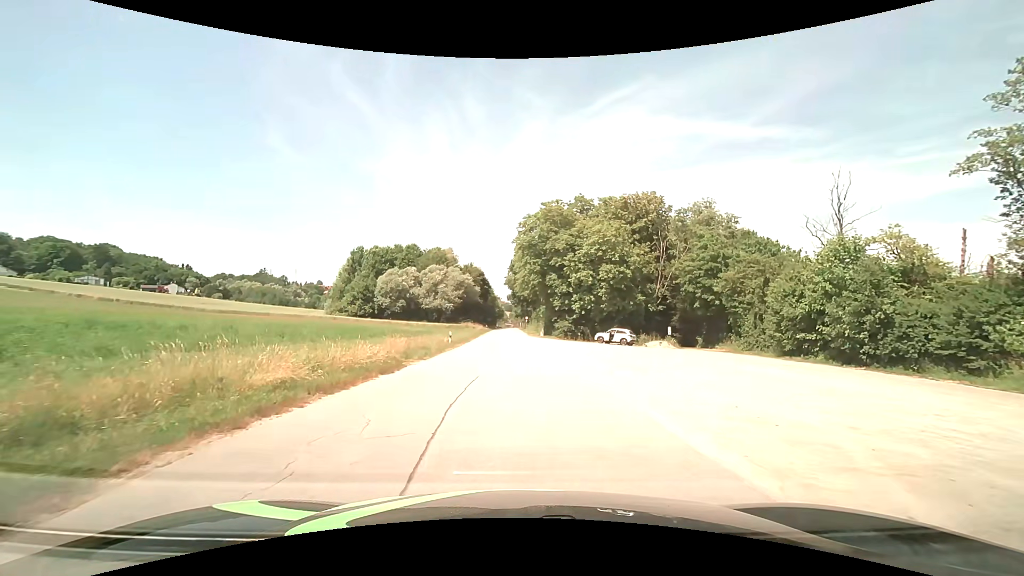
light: Day
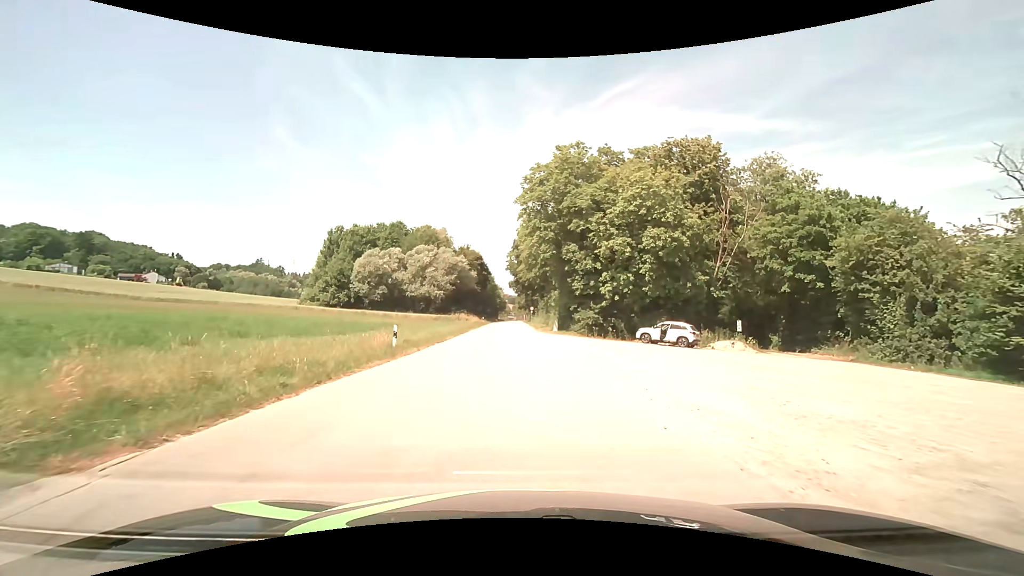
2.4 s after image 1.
(0.0, +17.1) m; 0°
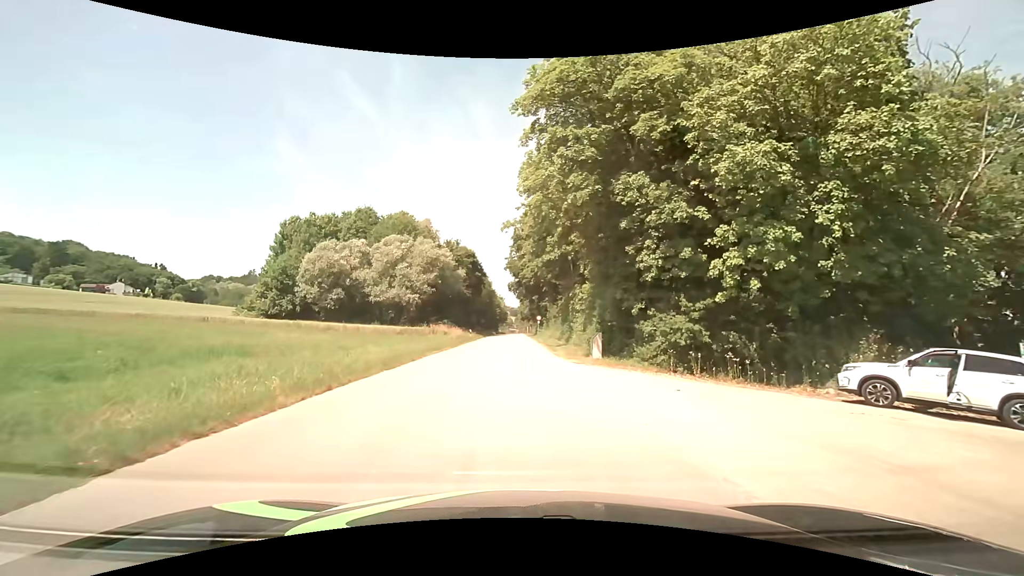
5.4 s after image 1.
(+0.1, +22.0) m; 0°
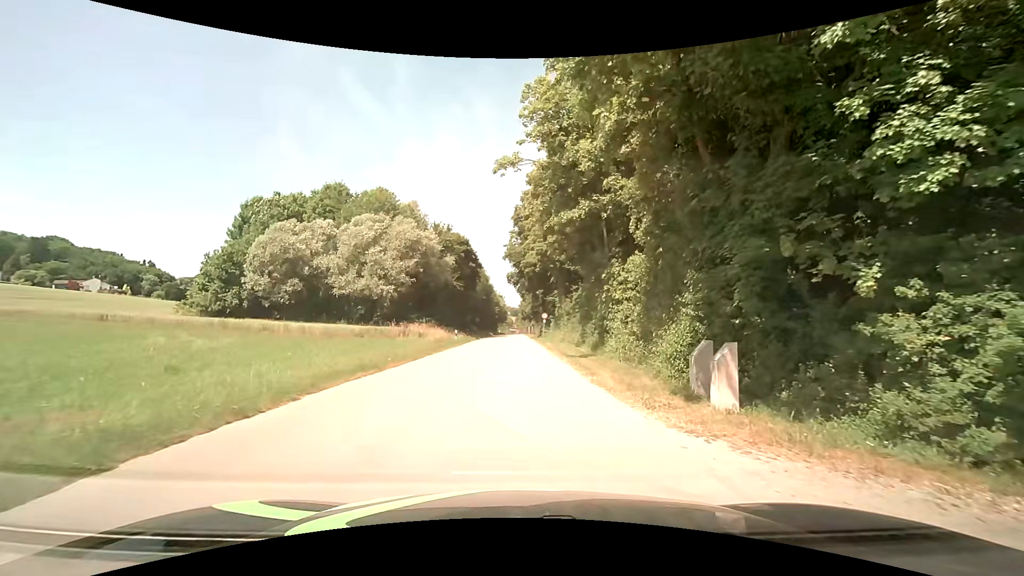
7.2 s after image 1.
(0.0, +12.6) m; 0°
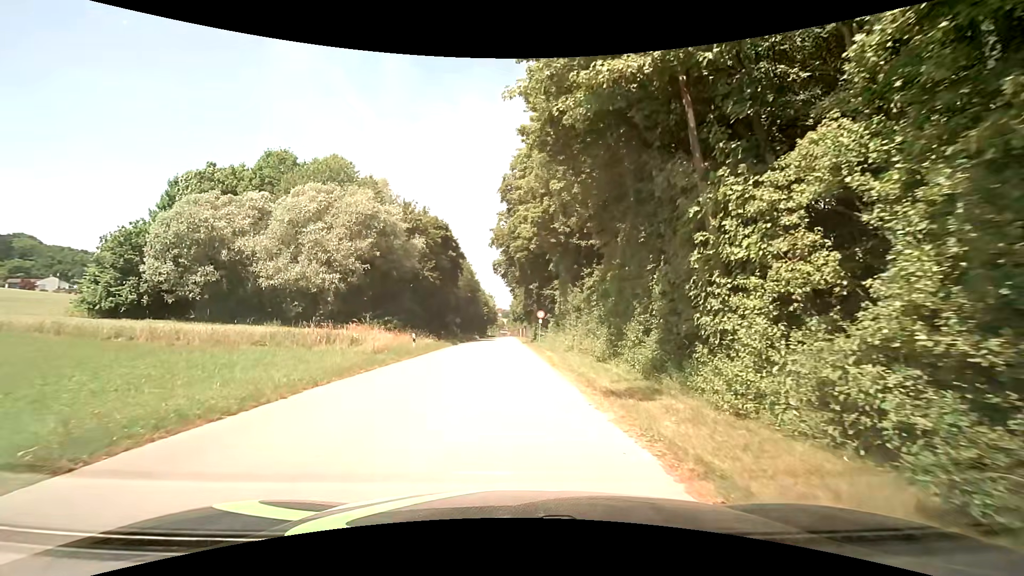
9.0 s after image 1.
(+0.4, +12.2) m; +1°
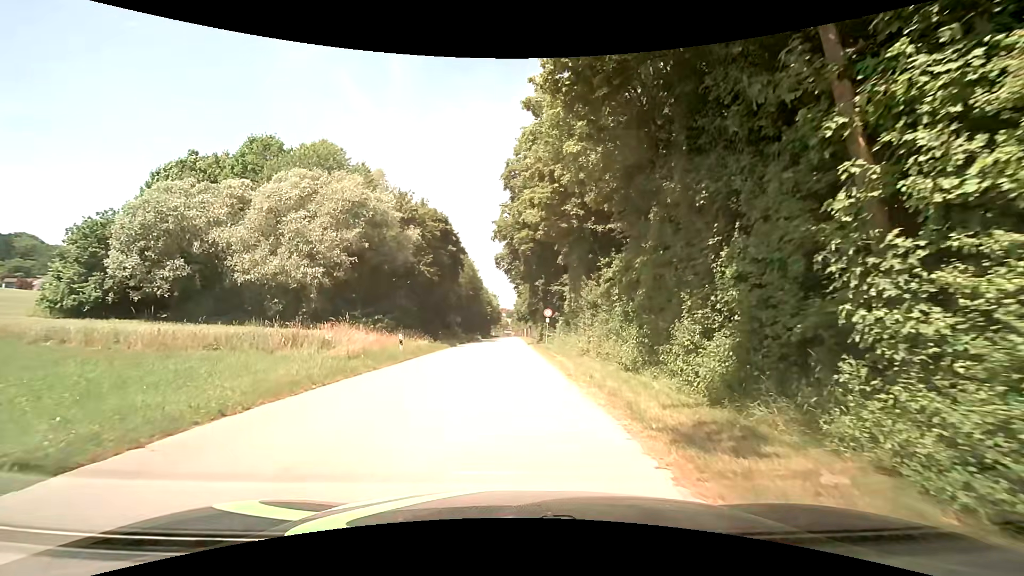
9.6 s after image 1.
(0.0, +4.0) m; +1°
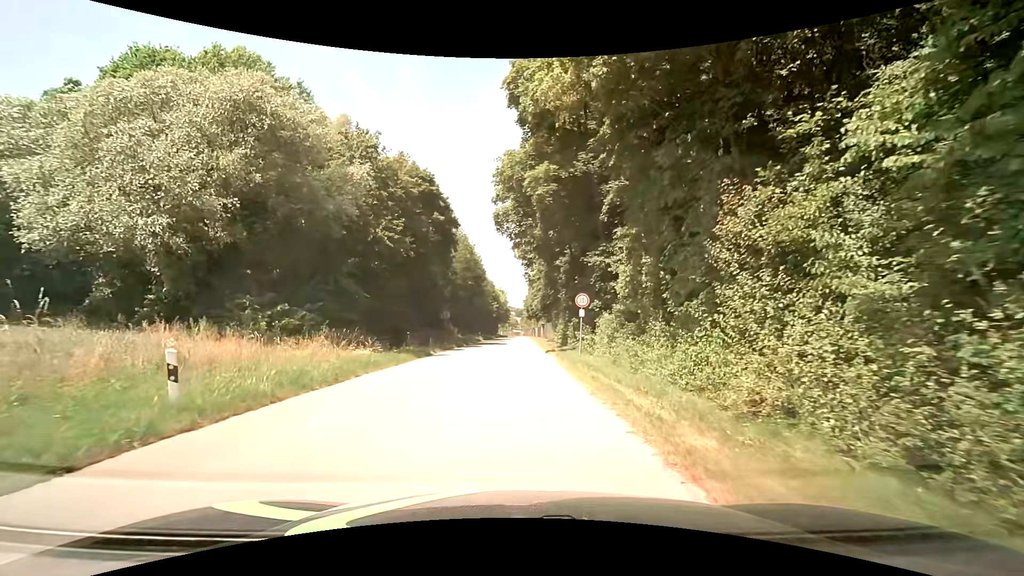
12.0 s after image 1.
(-0.4, +15.4) m; -2°
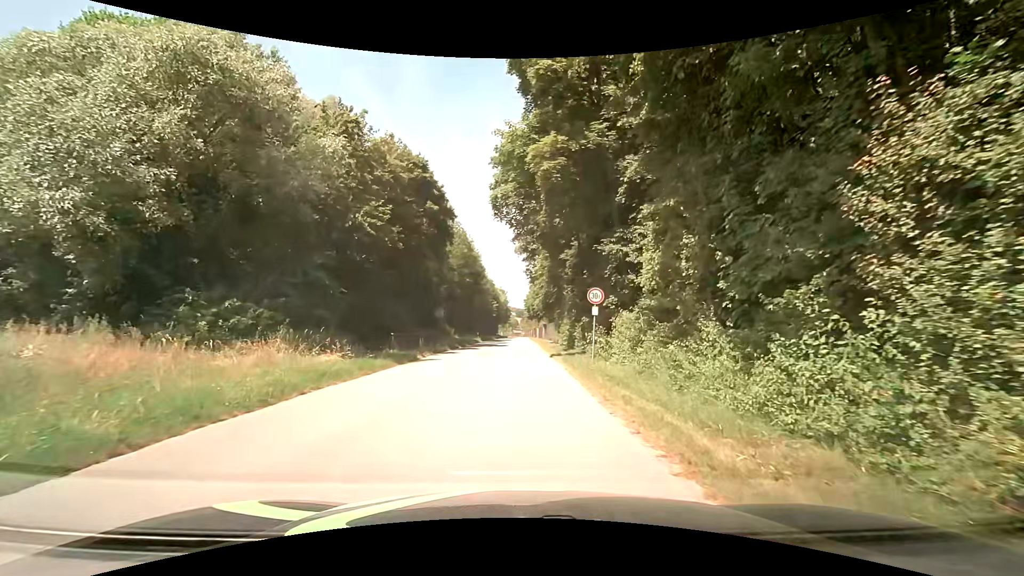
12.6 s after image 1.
(0.0, +3.5) m; 0°
